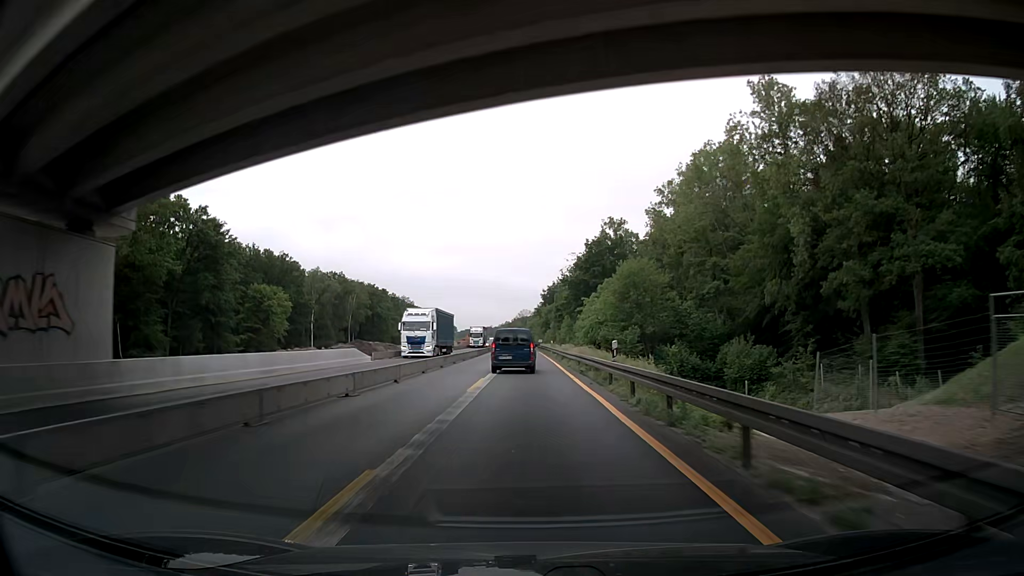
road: motorway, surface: asphalt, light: Day
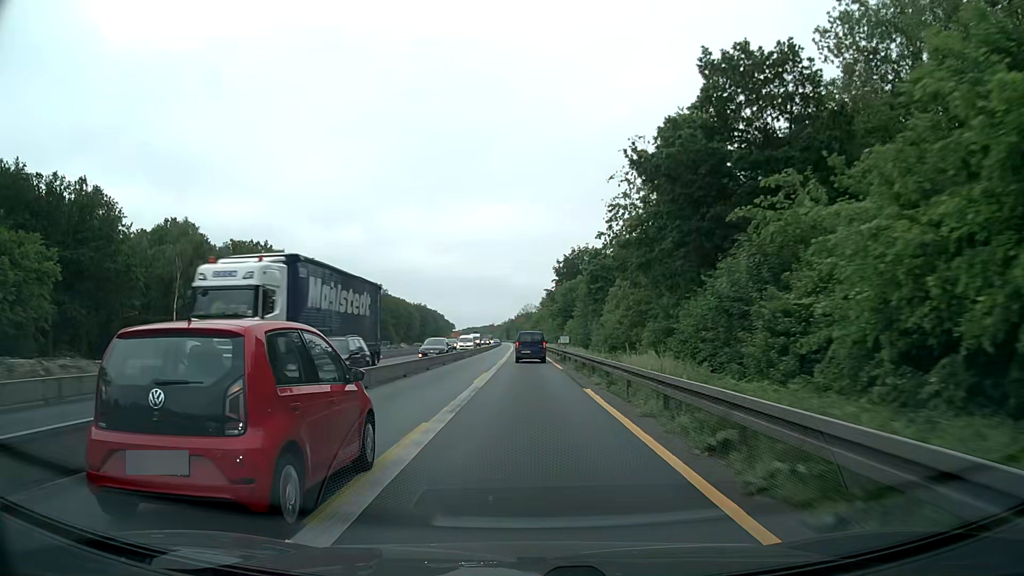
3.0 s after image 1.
(-0.1, +64.3) m; 0°
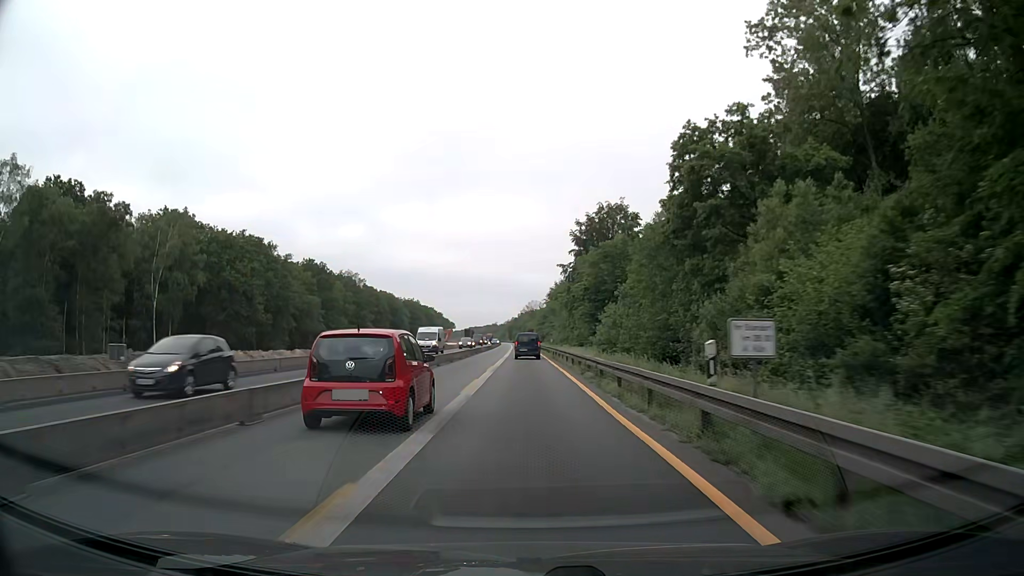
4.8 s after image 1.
(-0.1, +38.7) m; 0°
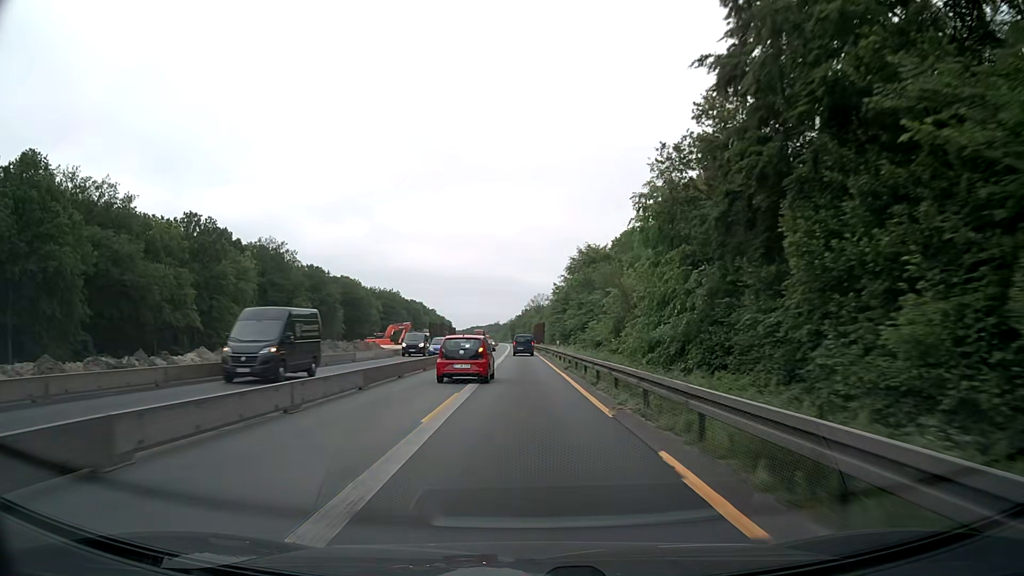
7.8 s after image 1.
(-0.6, +64.5) m; -1°
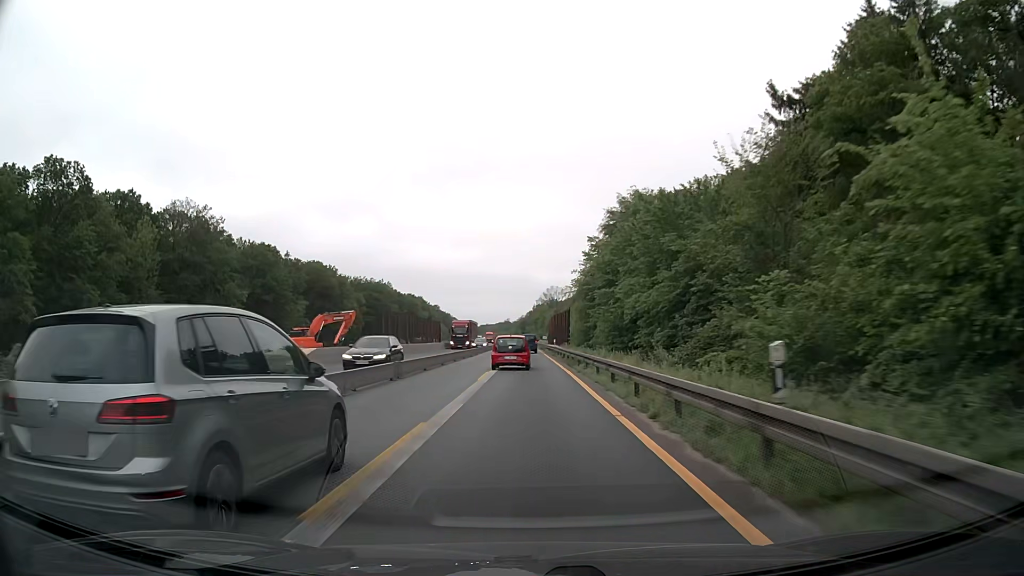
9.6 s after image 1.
(-0.1, +38.6) m; 0°
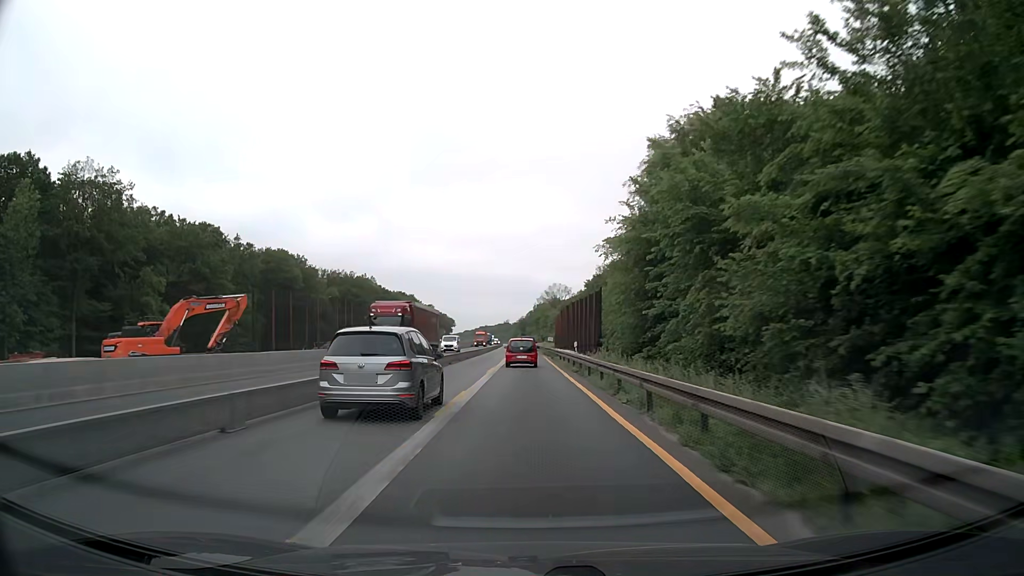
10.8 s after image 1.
(-0.1, +25.8) m; 0°
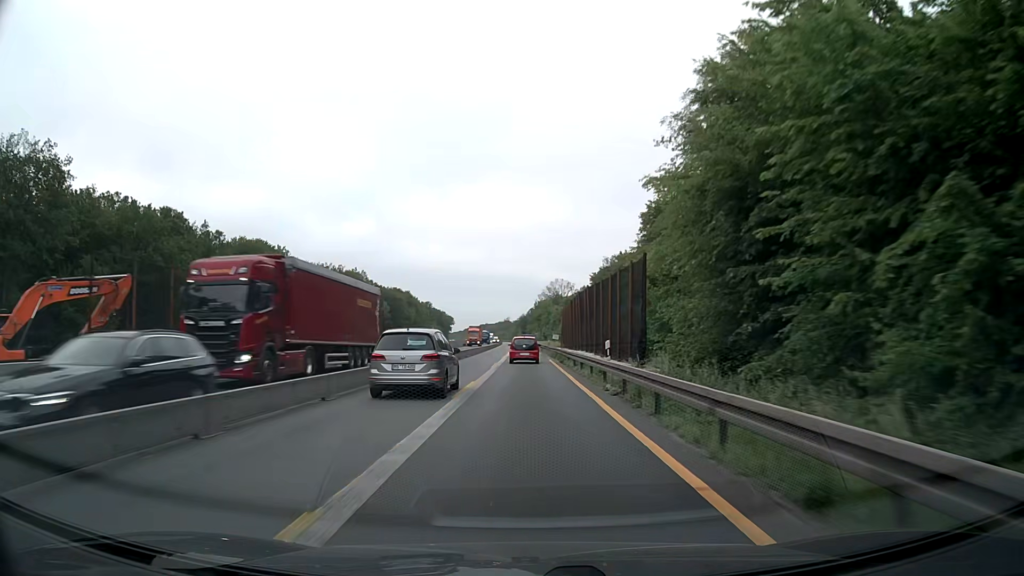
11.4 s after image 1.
(0.0, +12.9) m; 0°
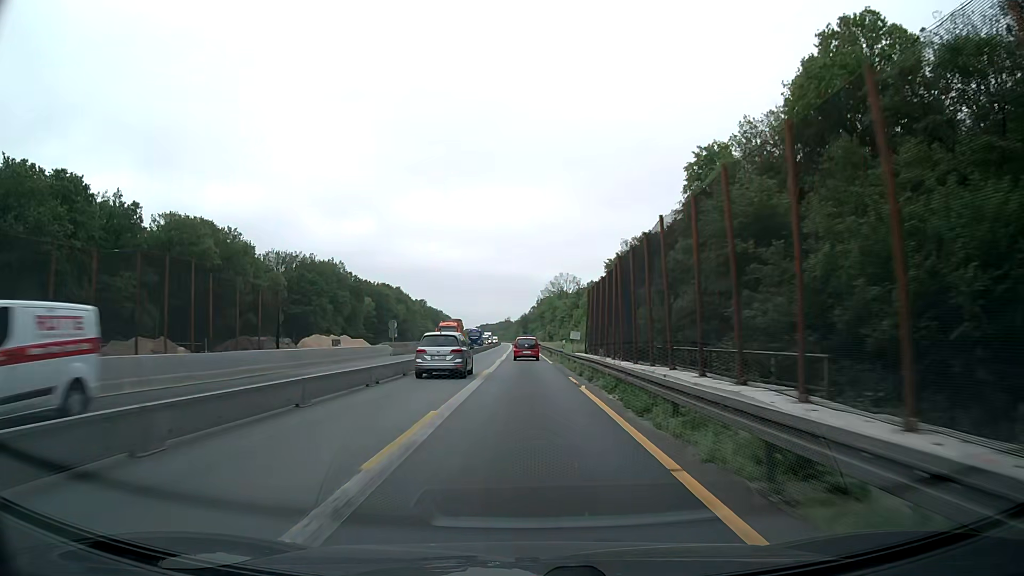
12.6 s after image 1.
(0.0, +25.8) m; 0°
(0, +10) (0, +20) (0, +30) (0, +40) (0, +50) (-1, +60) (-1, +70) (-1, +80) (-1, +90) (-1, +100) m
